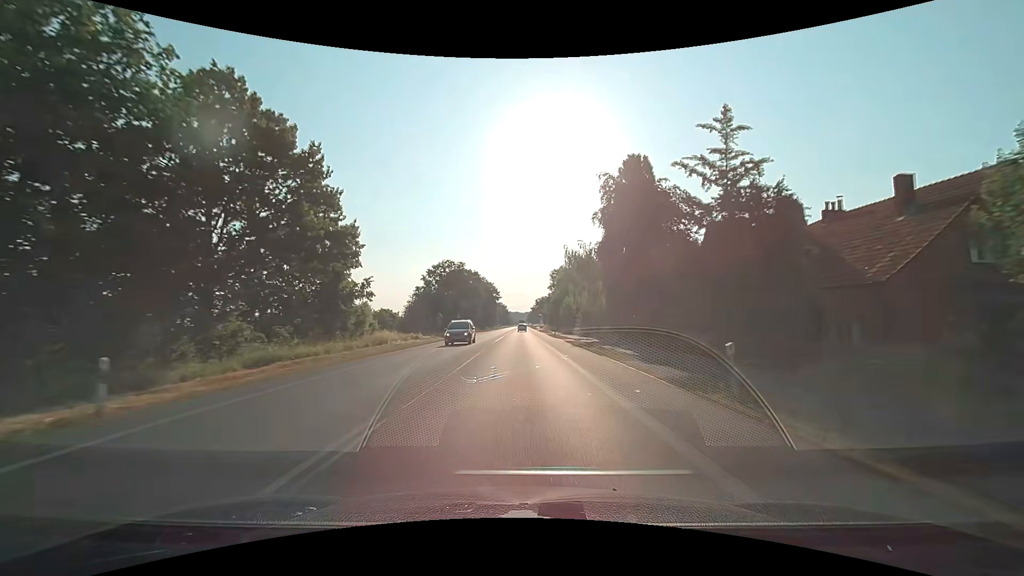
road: primary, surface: asphalt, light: Day
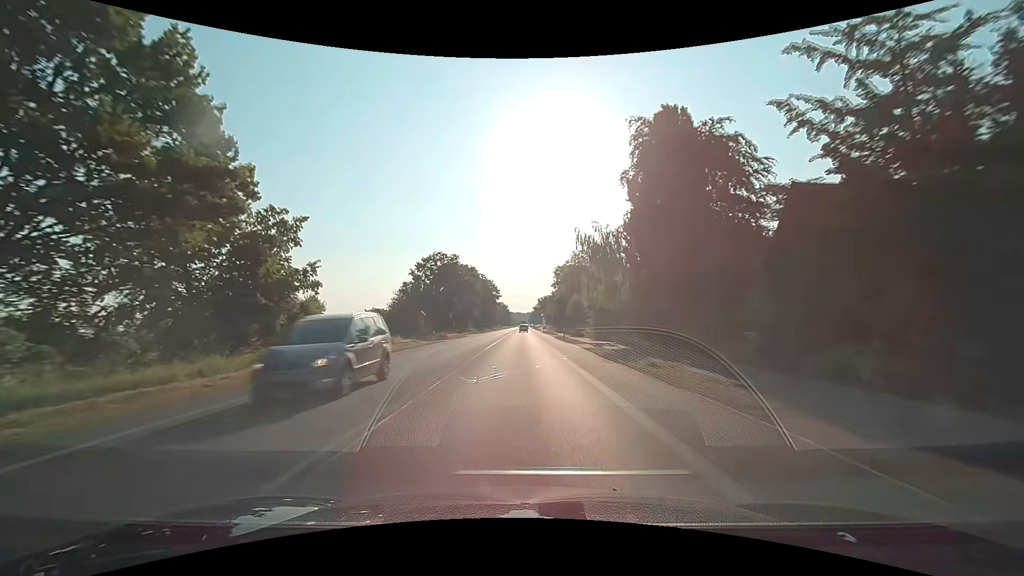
(0.0, +11.1) m; 0°
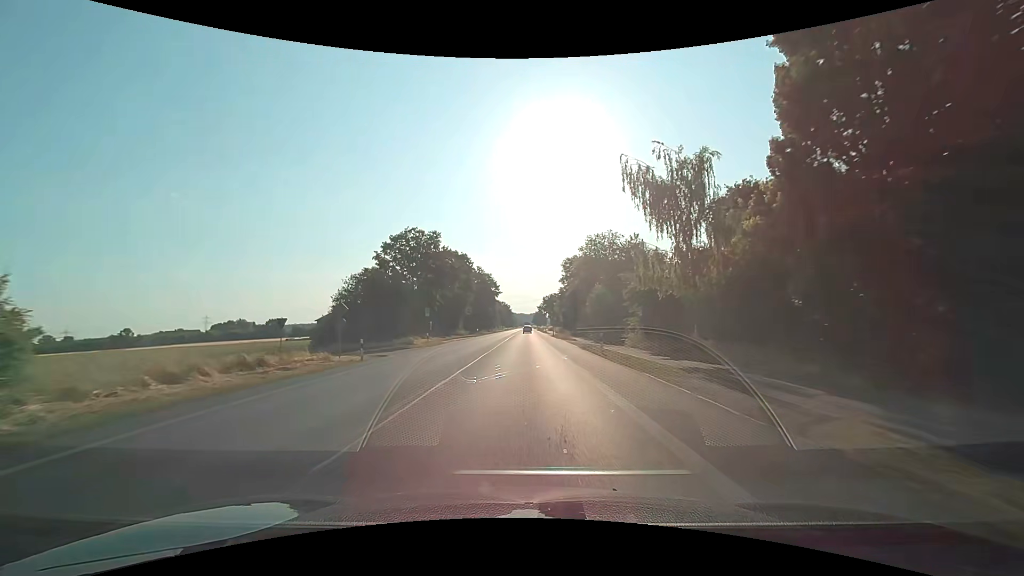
(-0.1, +21.8) m; -1°
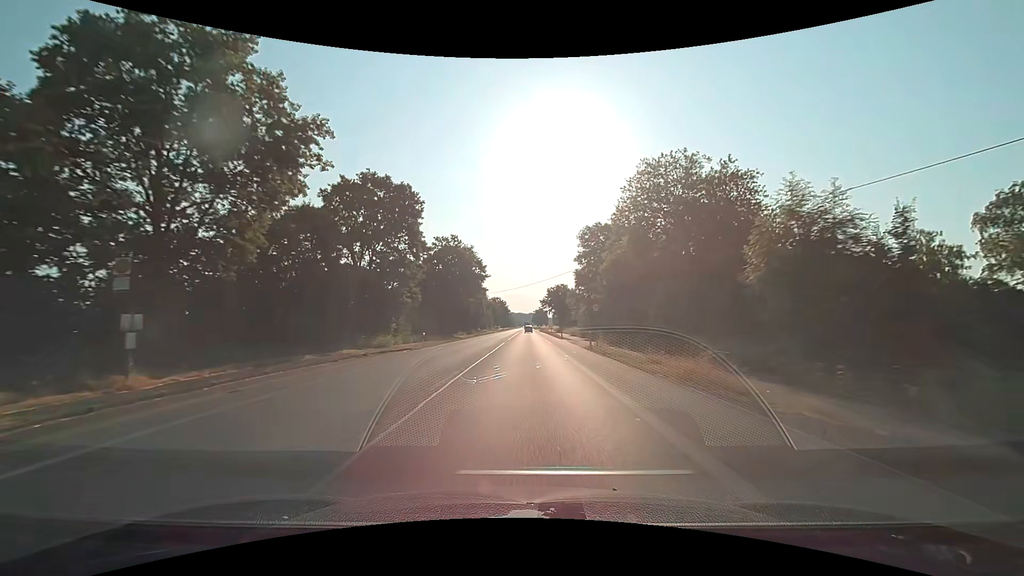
(+0.3, +43.6) m; +1°
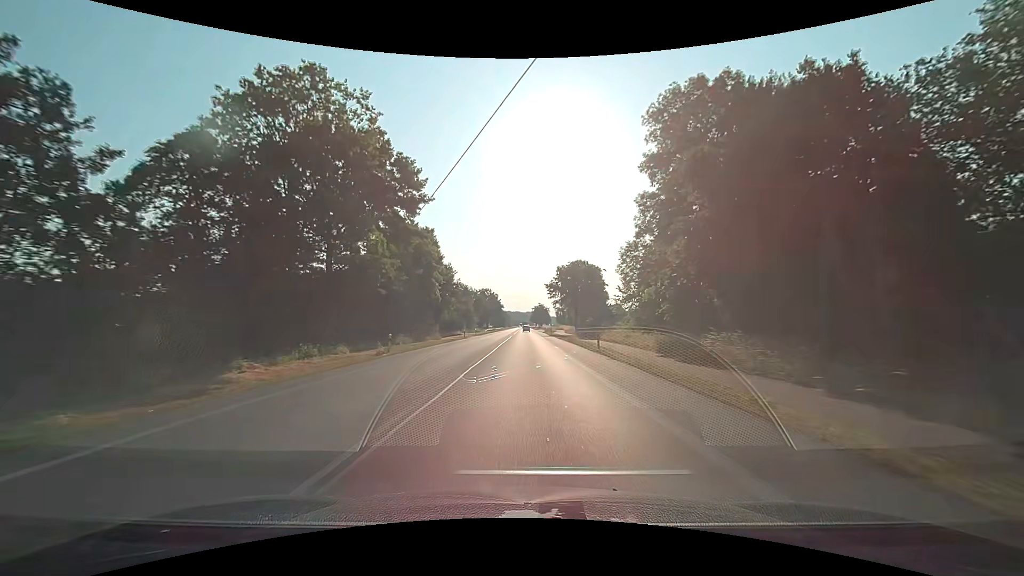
(+0.2, +54.6) m; 0°
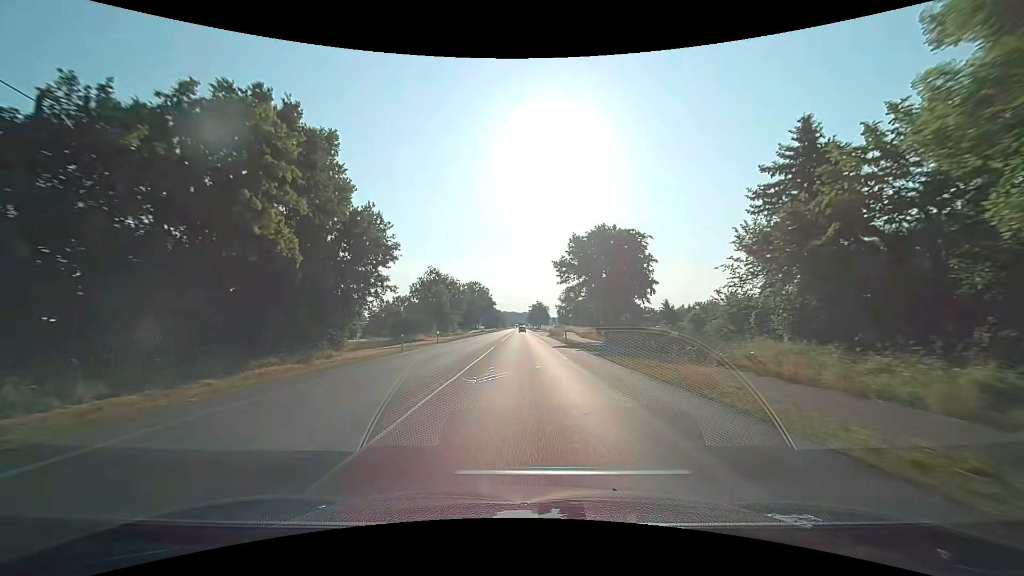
(+0.2, +32.8) m; +1°
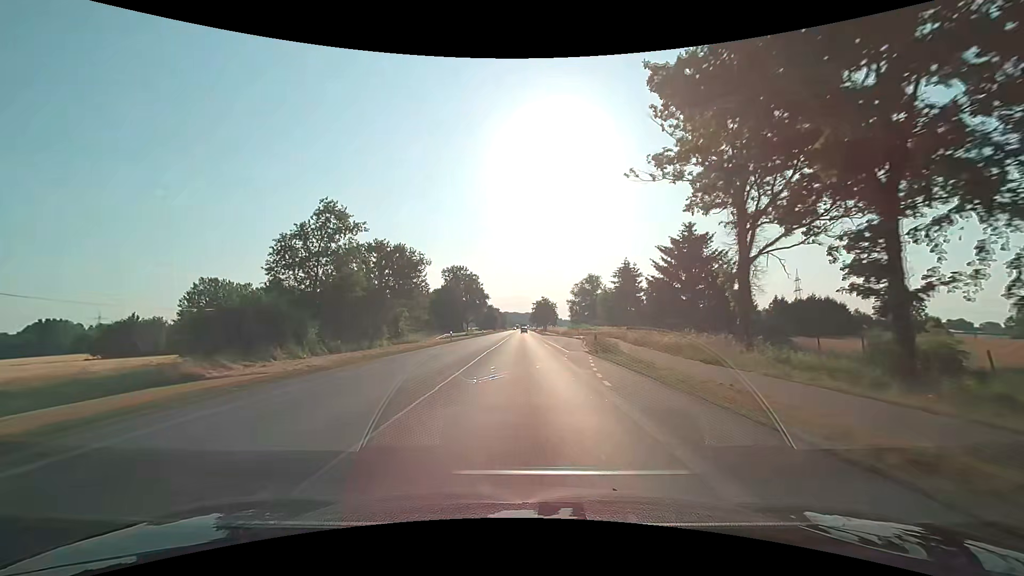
(-0.1, +43.8) m; 0°
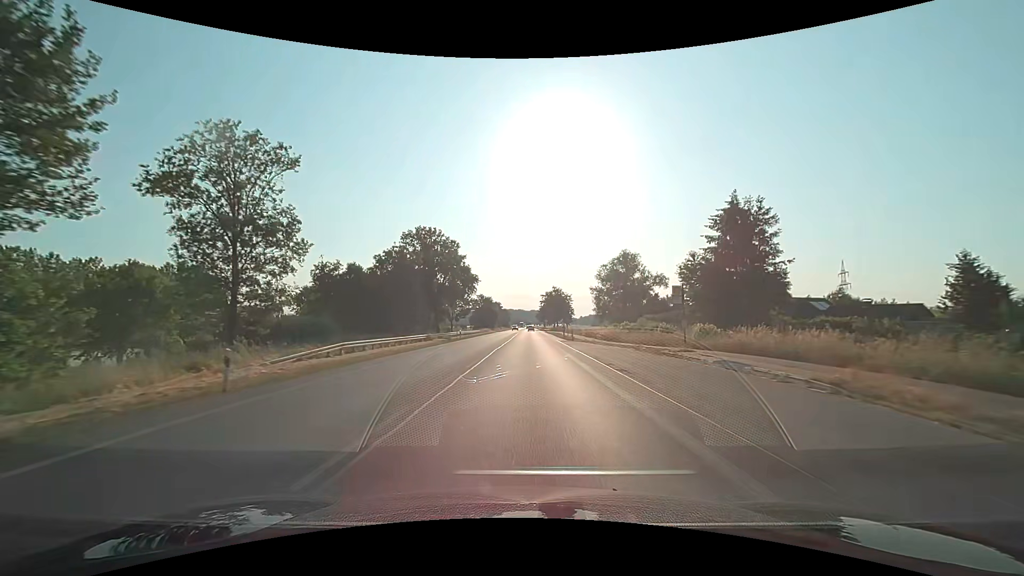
(-0.2, +43.9) m; -1°
(0, +10) (0, +20) (0, +30) (0, +40) (0, +50) (0, +60) (0, +70) (+1, +80) (+1, +90) (+1, +100) m
